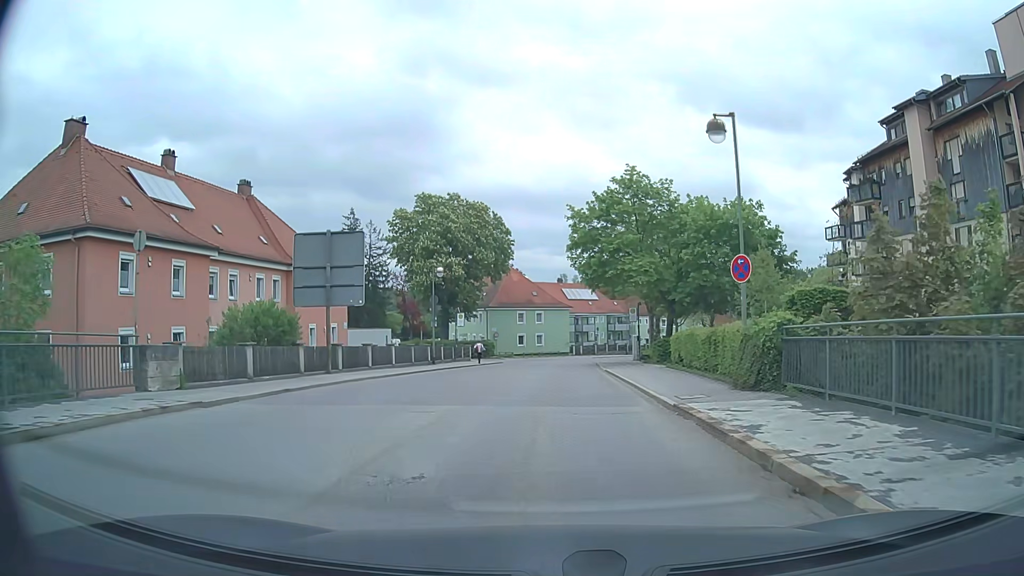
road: tertiary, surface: asphalt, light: Day
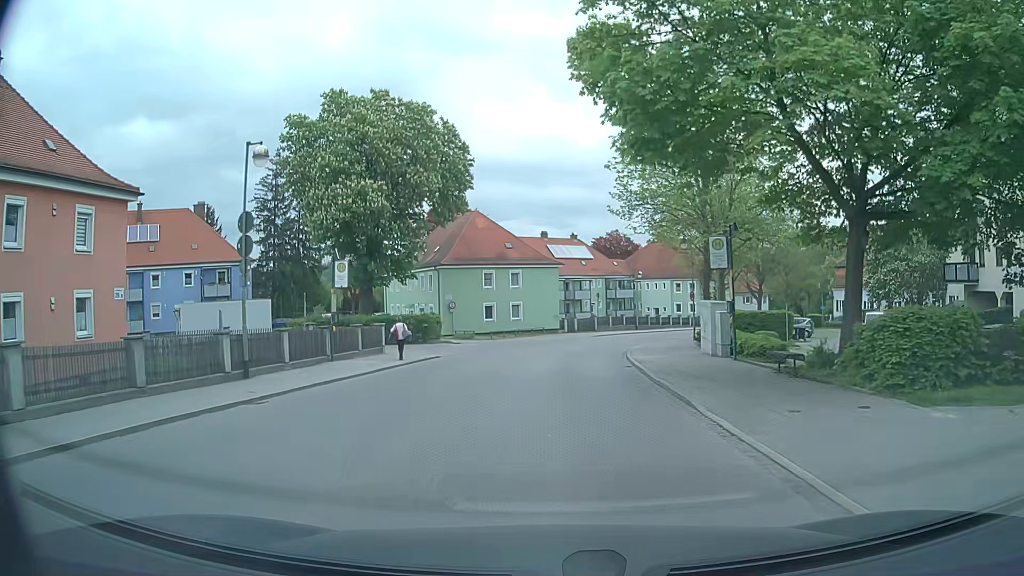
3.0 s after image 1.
(+0.4, +25.5) m; +2°
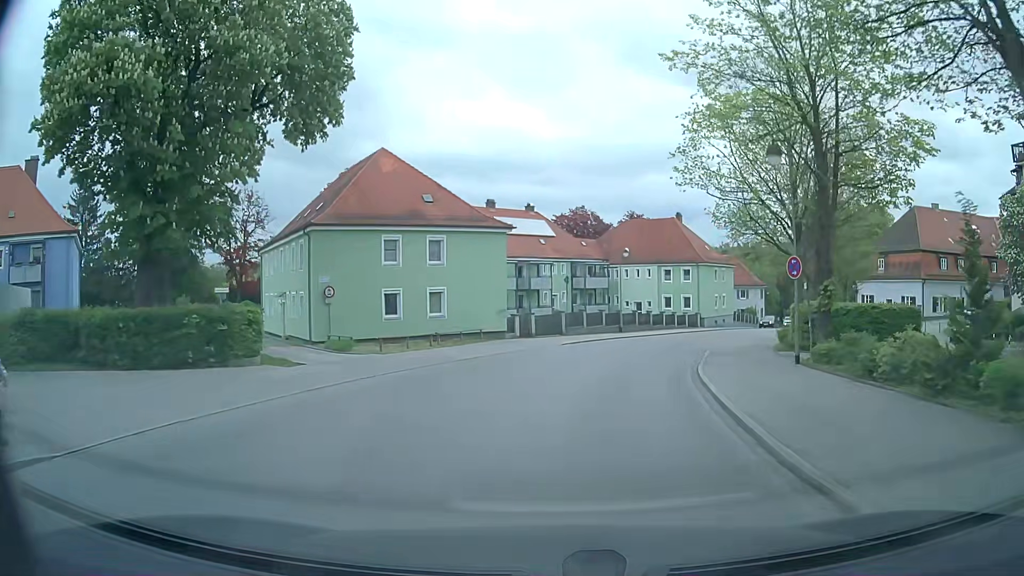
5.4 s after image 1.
(+0.4, +22.1) m; +3°
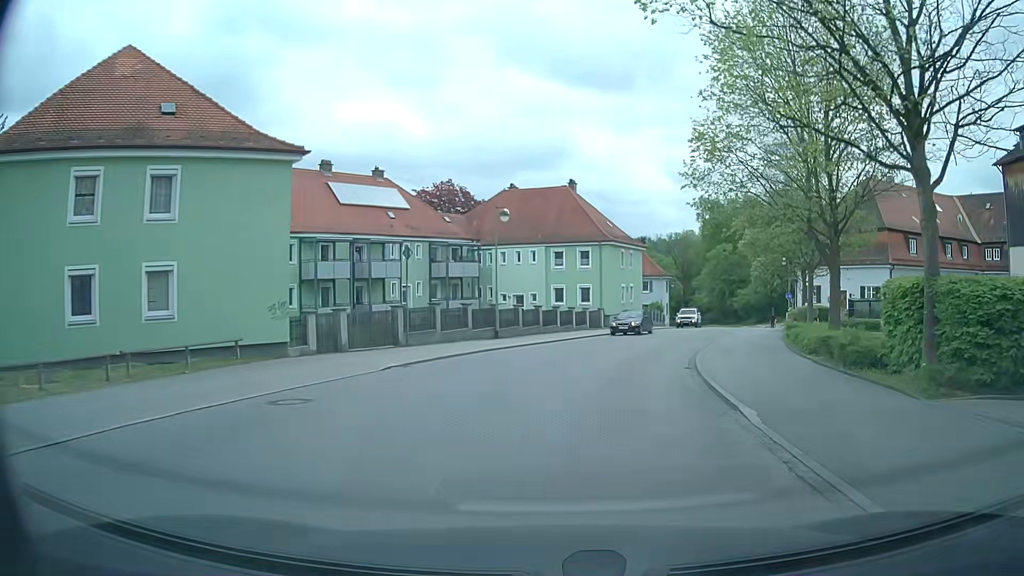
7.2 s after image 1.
(+1.5, +16.9) m; +11°
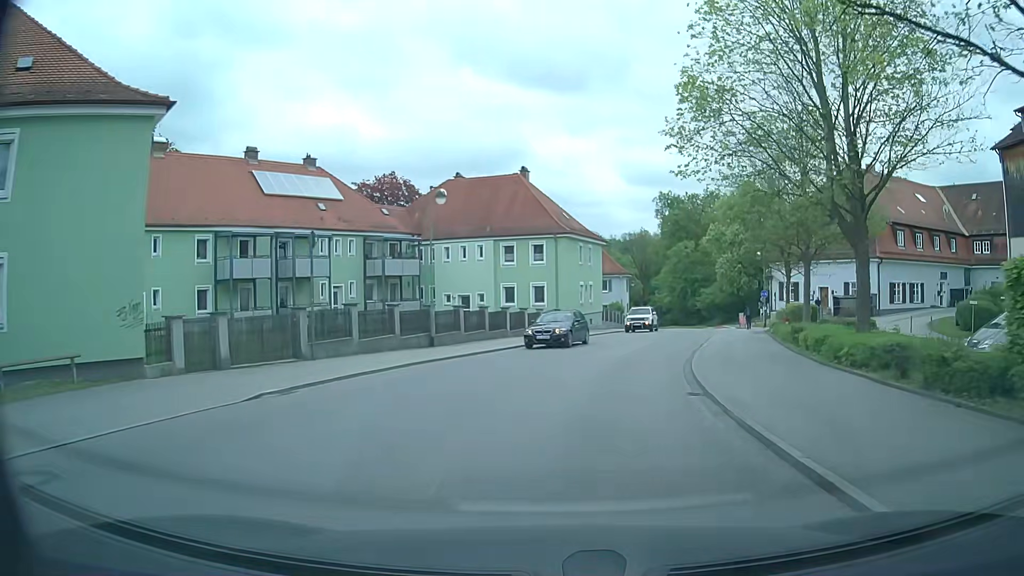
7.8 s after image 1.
(+0.2, +5.7) m; +4°
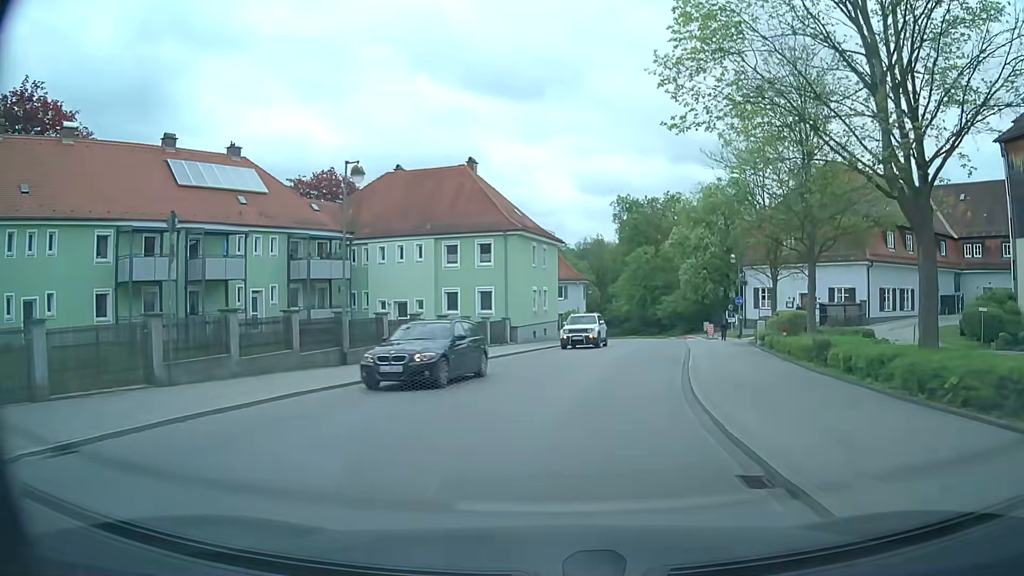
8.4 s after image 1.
(+0.2, +5.7) m; +4°
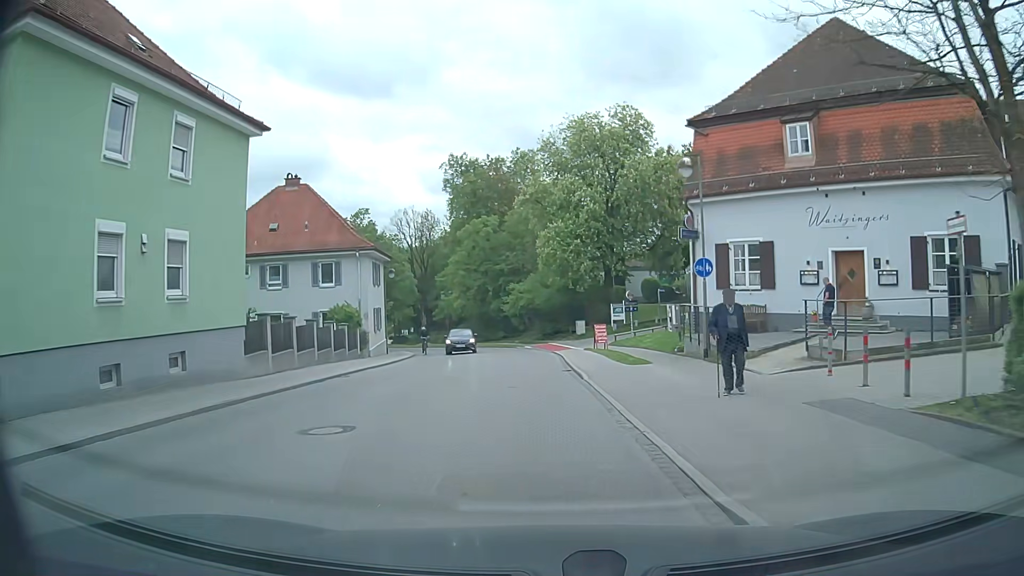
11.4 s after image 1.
(+4.7, +29.1) m; +14°
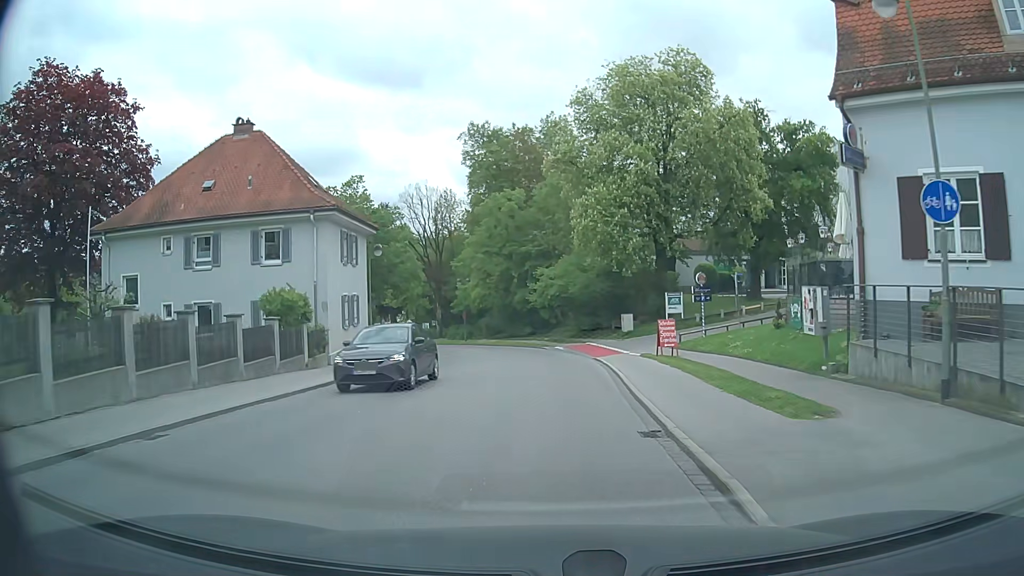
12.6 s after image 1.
(-0.3, +11.6) m; -3°
(0, +10) (0, +20) (0, +30) (-2, +40) (-5, +49) (-8, +59) (-12, +68) (-17, +77) (-21, +86) (-24, +95) m
